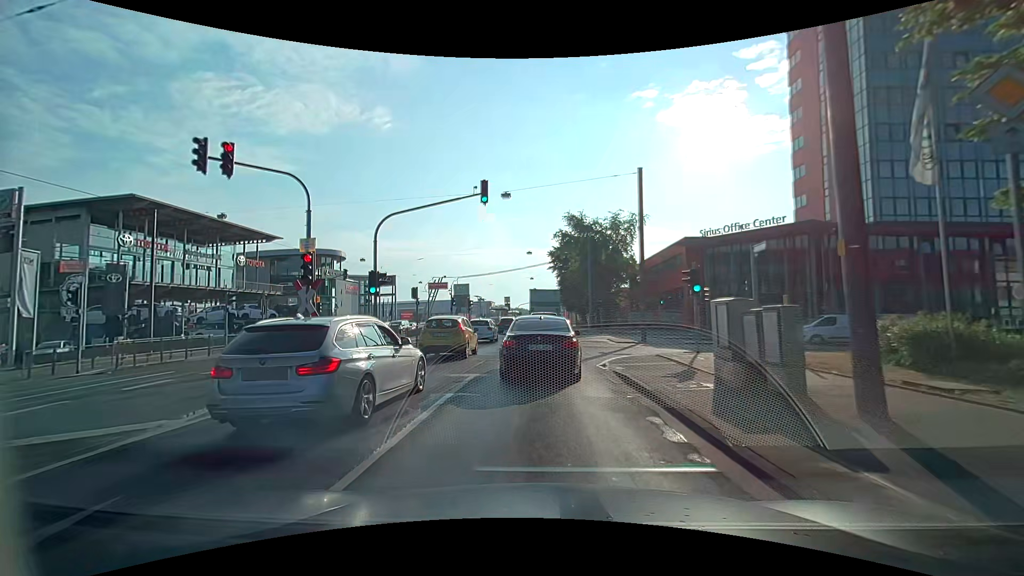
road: primary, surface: asphalt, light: Day
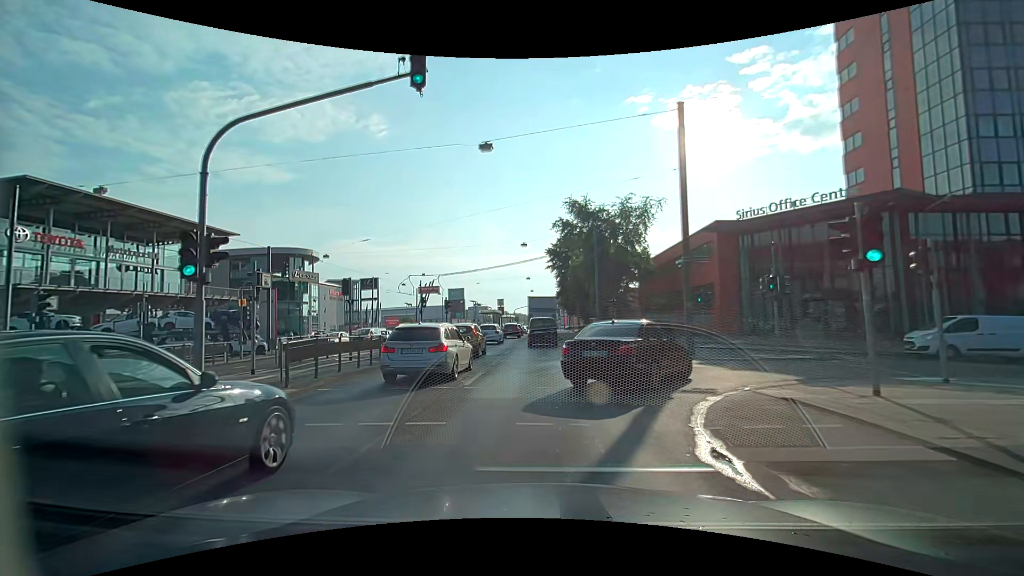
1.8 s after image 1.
(0.0, +10.1) m; +1°
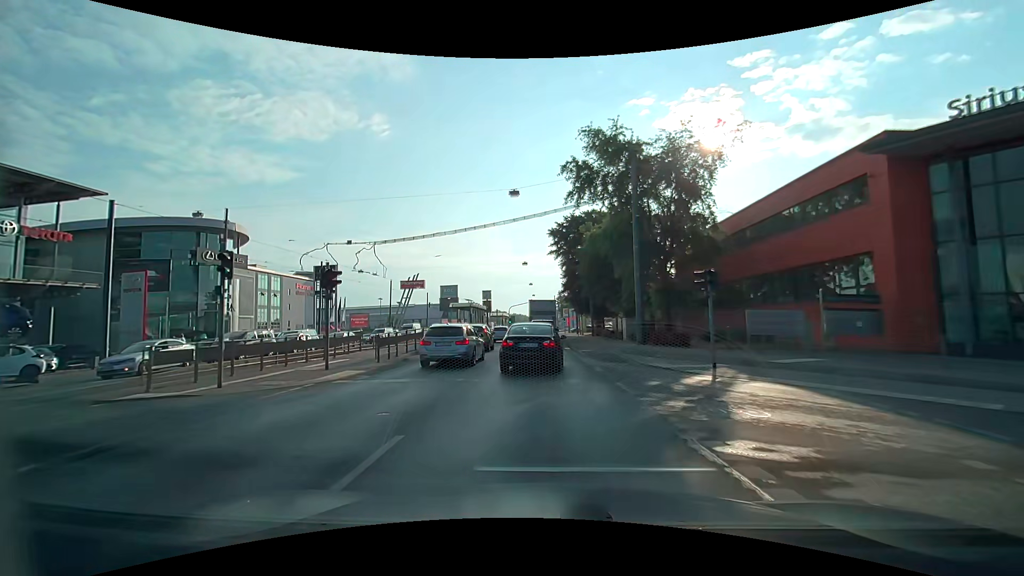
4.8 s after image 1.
(-0.4, +20.6) m; -1°
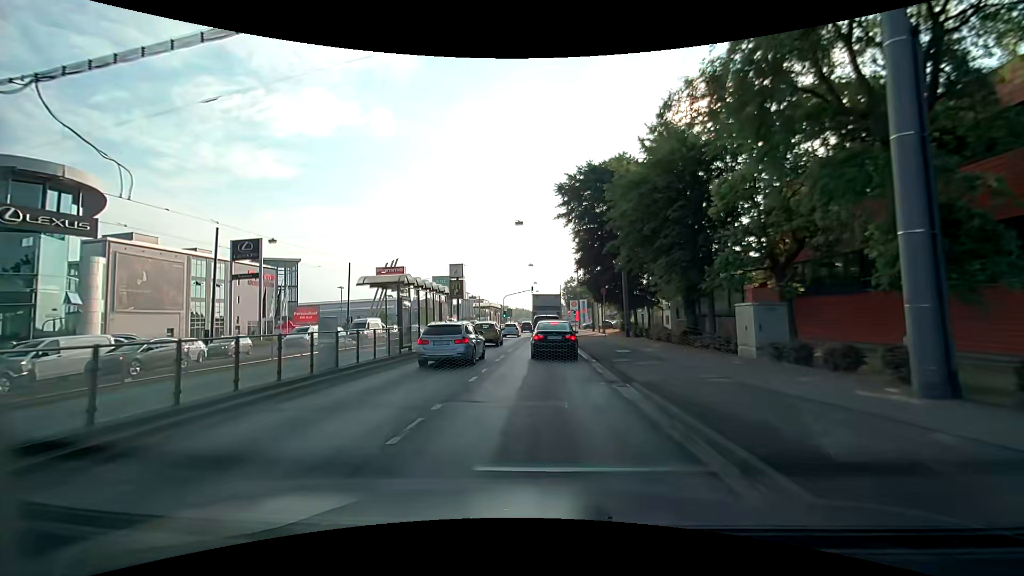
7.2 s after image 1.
(-0.3, +21.8) m; -1°
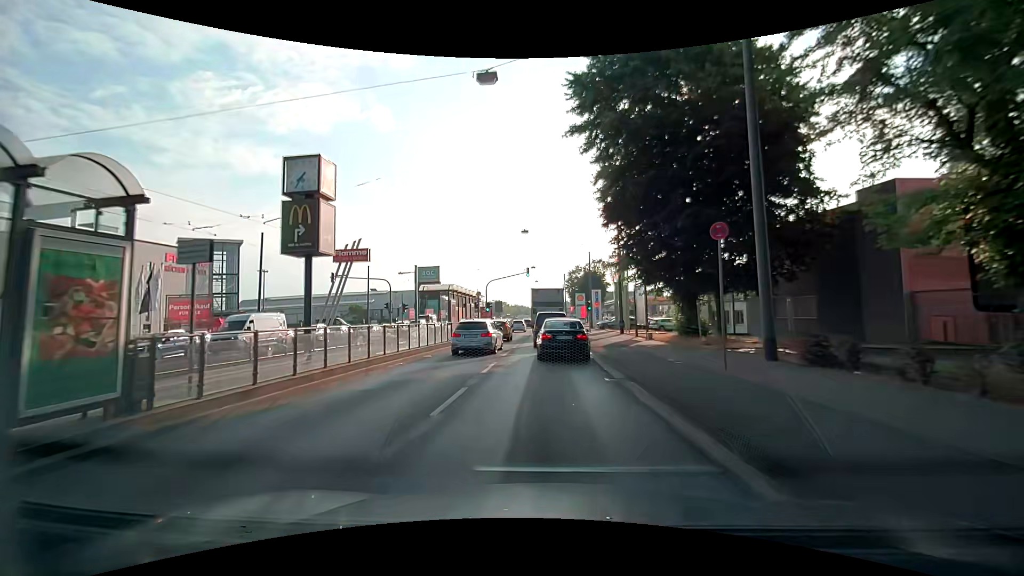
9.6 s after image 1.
(0.0, +22.6) m; 0°
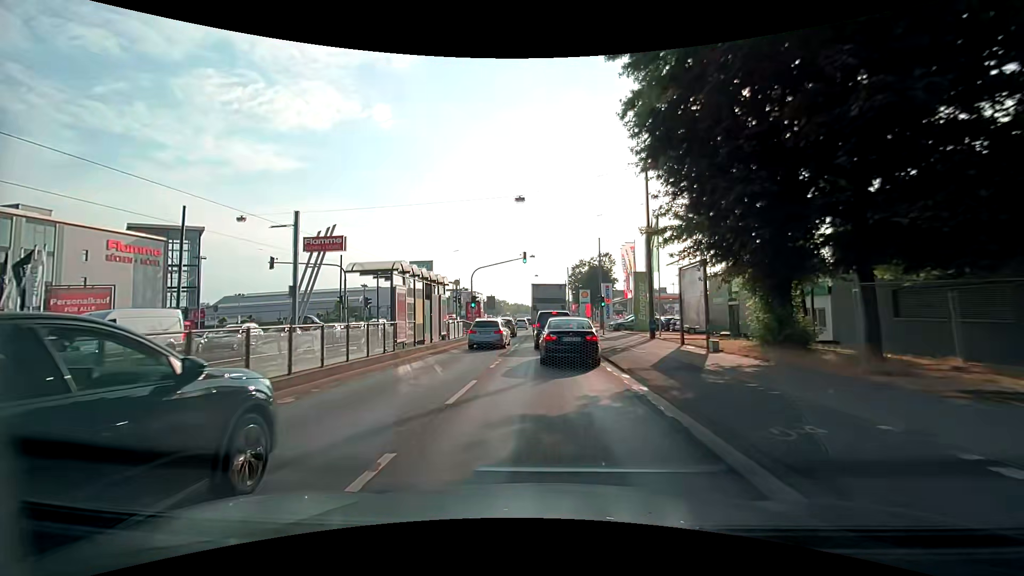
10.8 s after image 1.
(0.0, +11.0) m; 0°
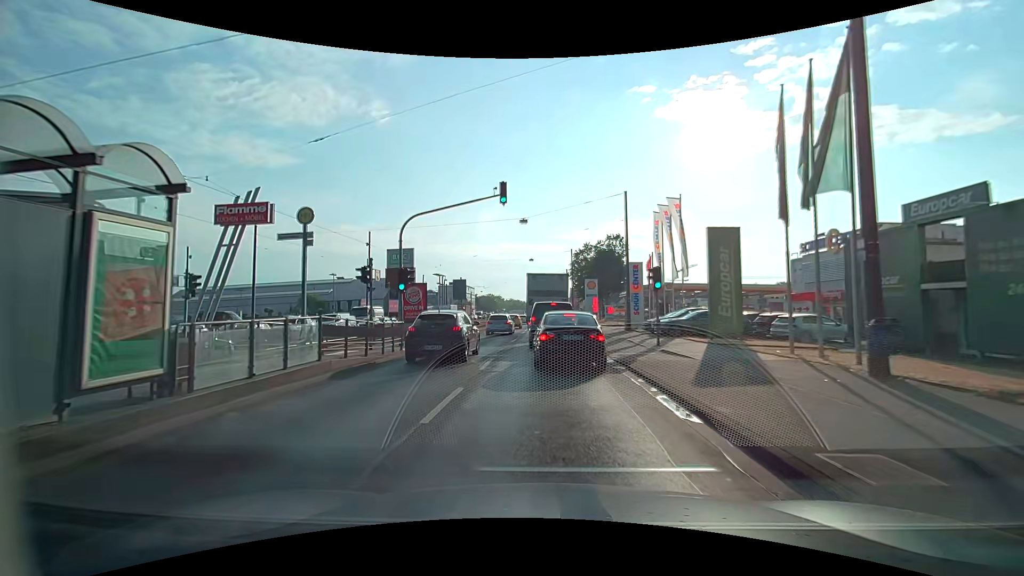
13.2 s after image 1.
(+0.1, +19.6) m; +1°
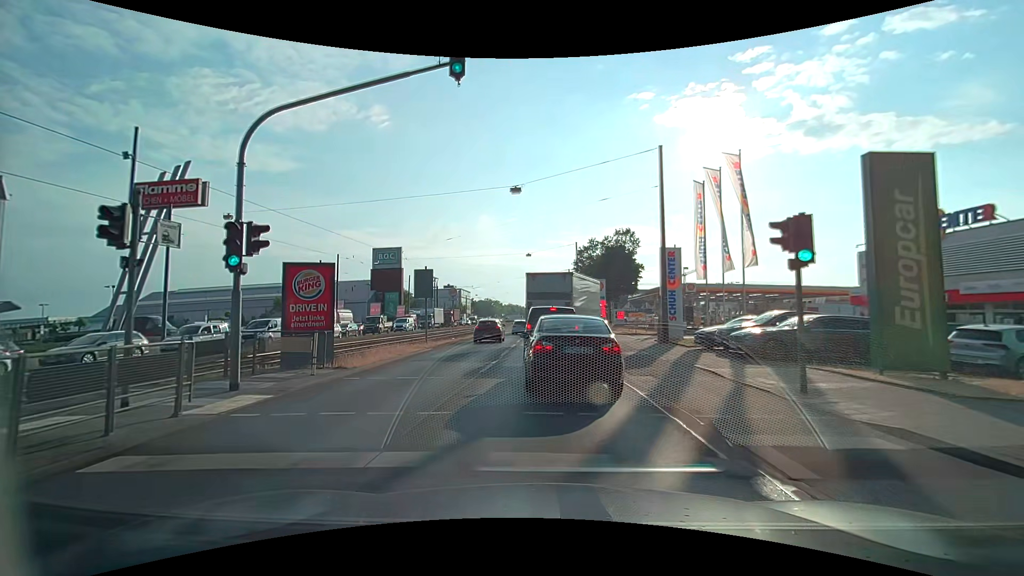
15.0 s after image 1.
(0.0, +11.0) m; -1°
(0, +10) (0, +20) (+1, +30) (+1, +40) (+1, +50) (+1, +60) (+2, +70) (+2, +80) (+2, +90) (+2, +100) m
